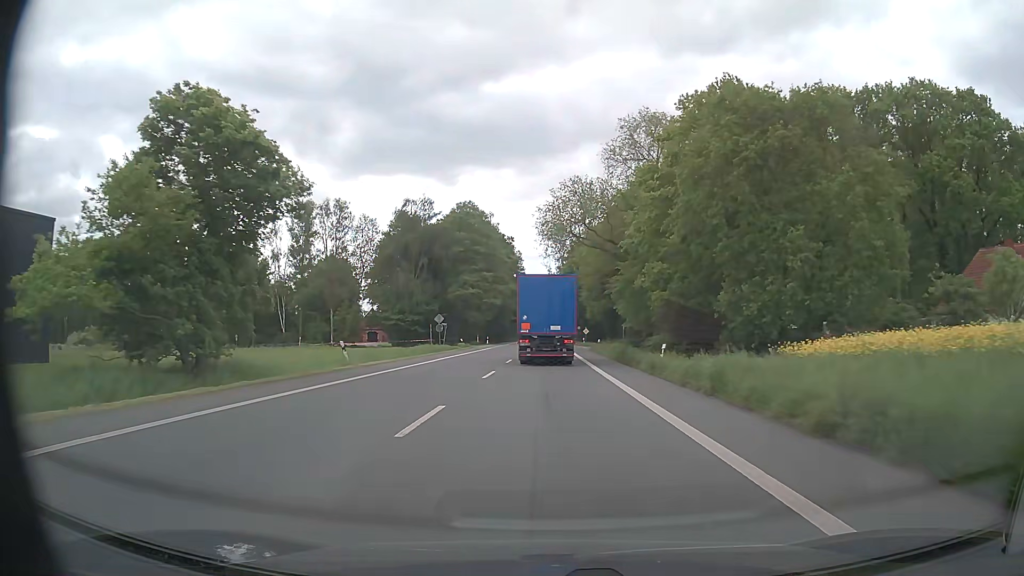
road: primary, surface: asphalt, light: Day
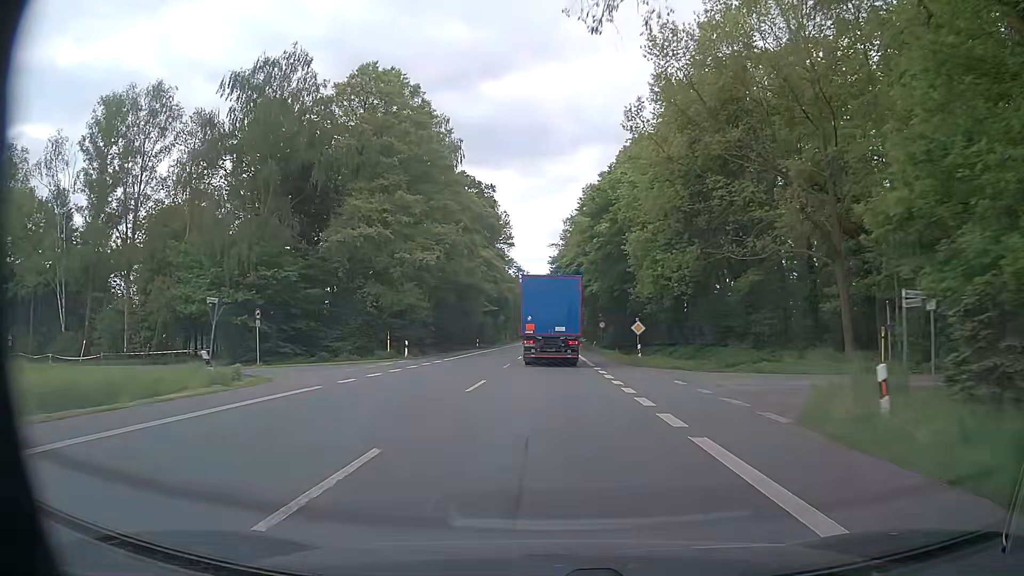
(0.0, +53.5) m; 0°
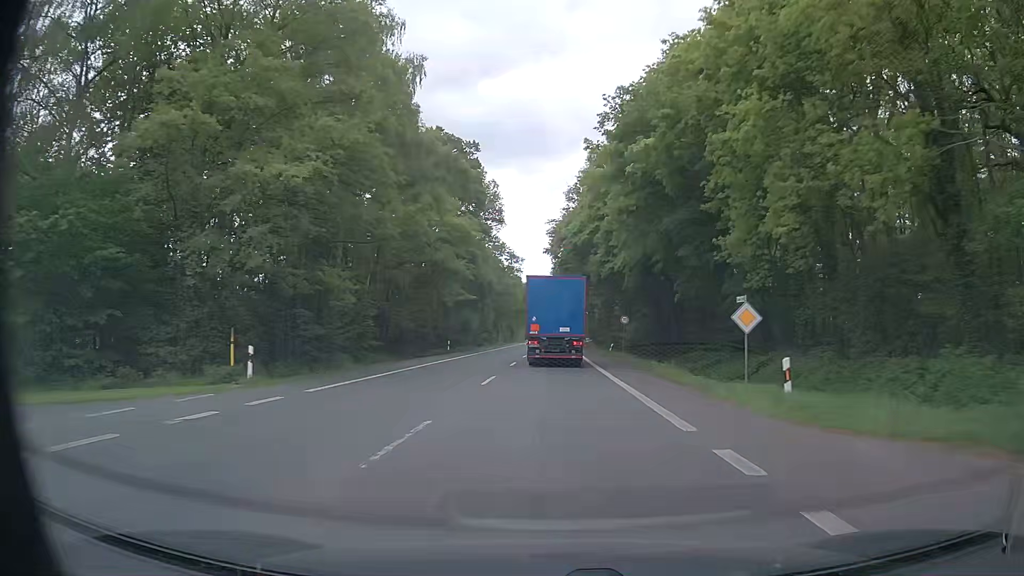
(0.0, +21.5) m; 0°
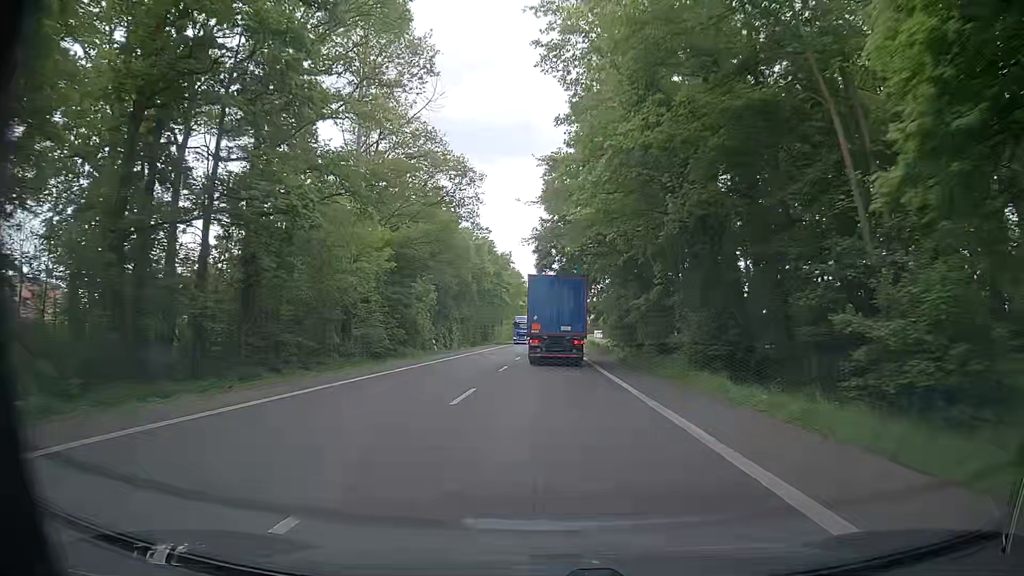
(+0.1, +54.4) m; 0°
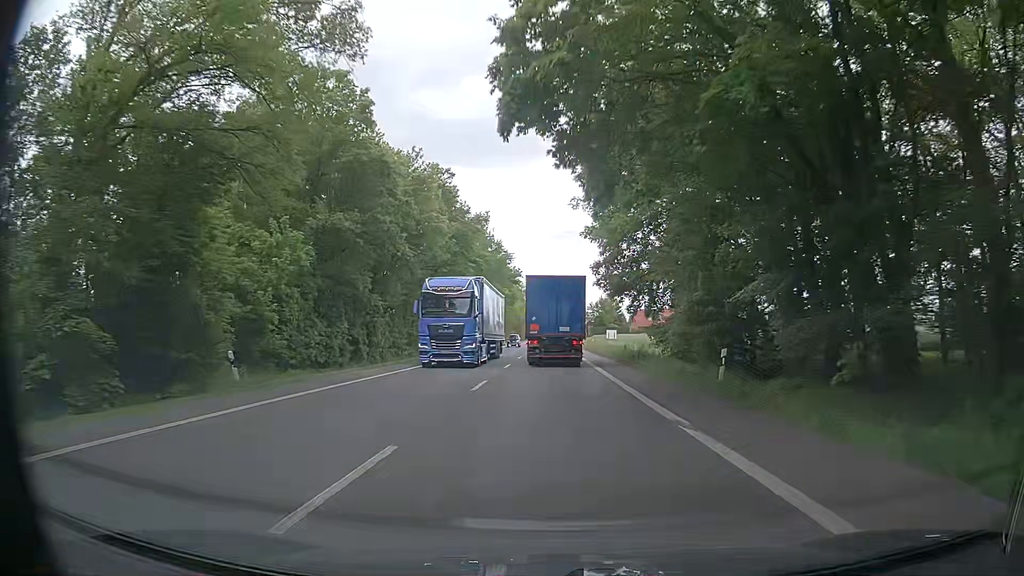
(+0.2, +32.9) m; 0°
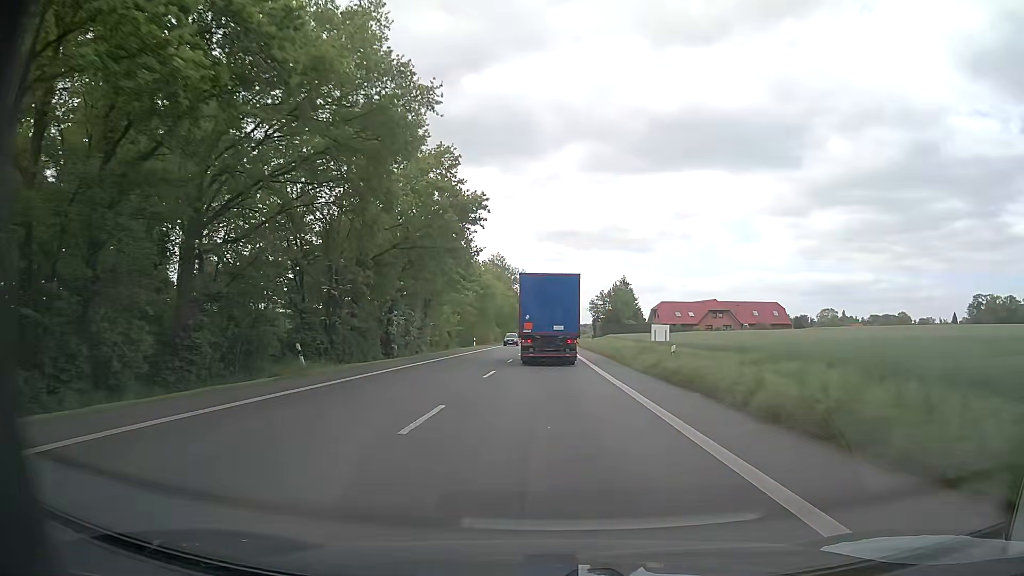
(+0.5, +44.1) m; +1°
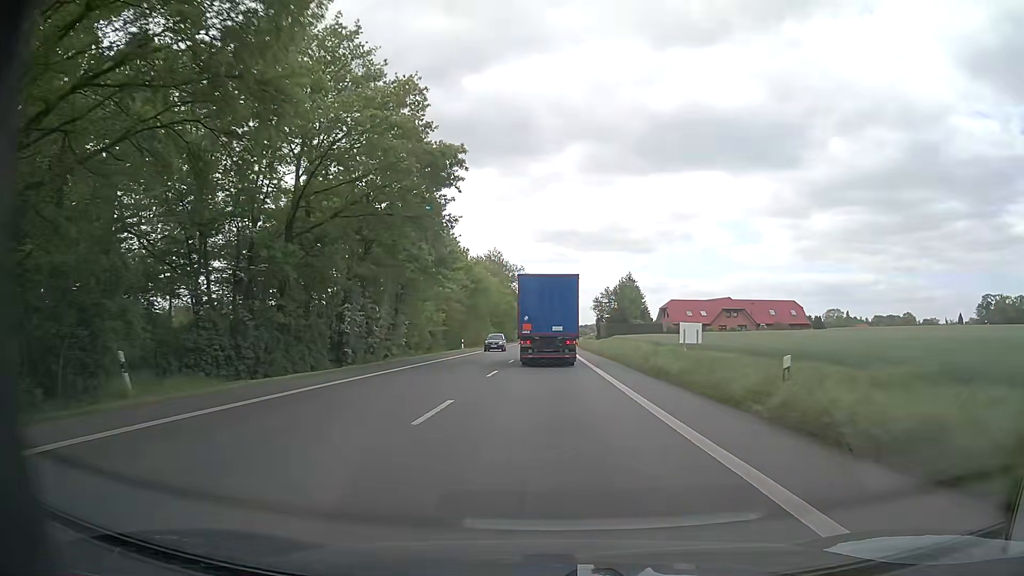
(0.0, +11.0) m; 0°
(0, +10) (0, +20) (0, +30) (0, +40) (0, +50) (0, +60) (0, +70) (0, +80) (0, +90) (0, +100) m
